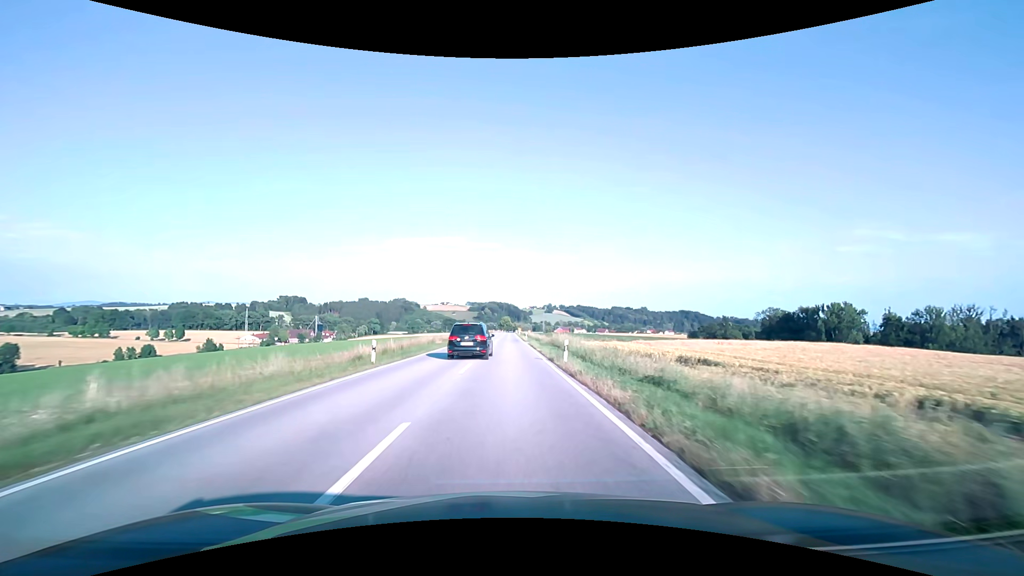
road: secondary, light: Day
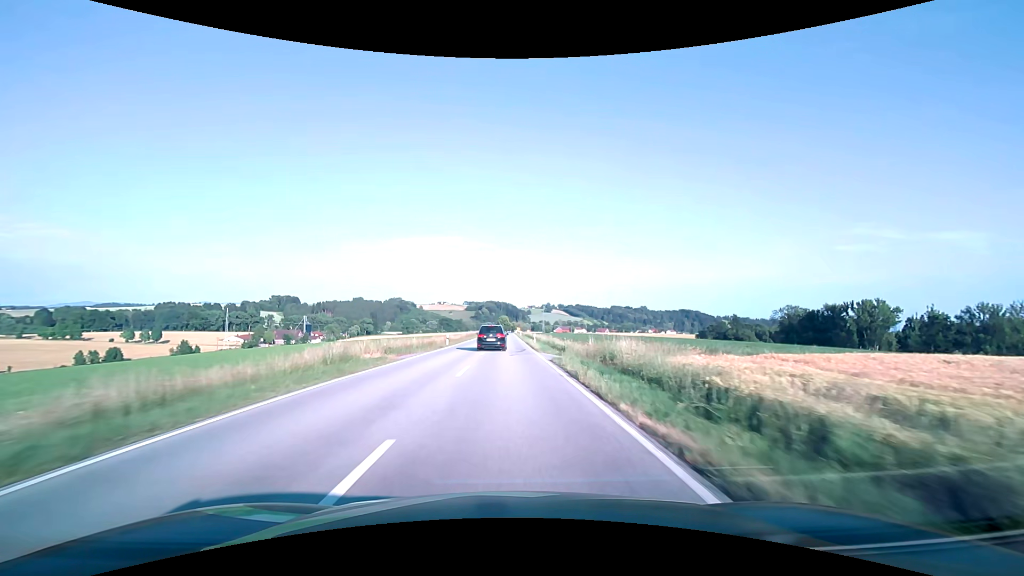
(+0.1, +25.1) m; 0°
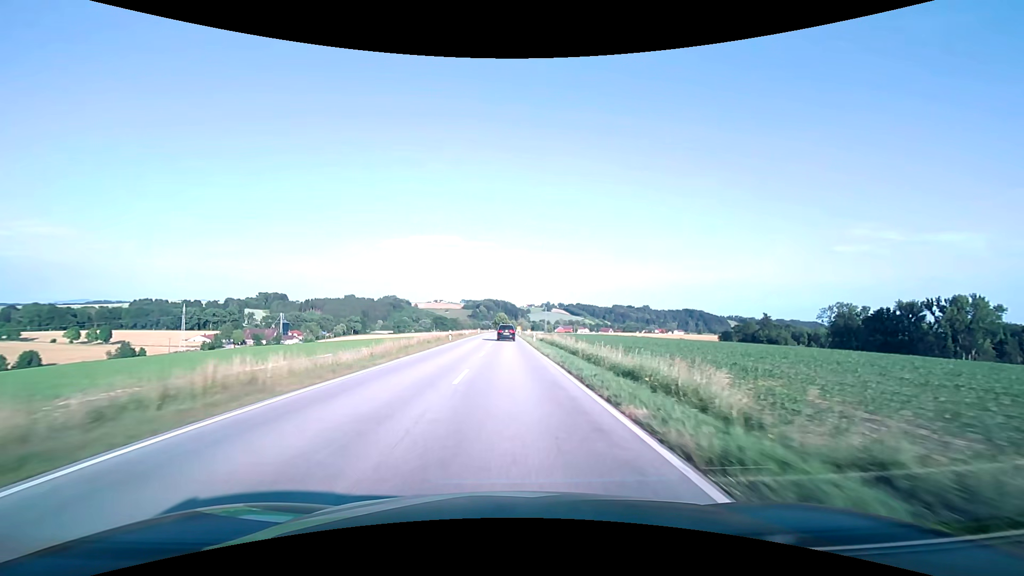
(-0.1, +50.1) m; 0°
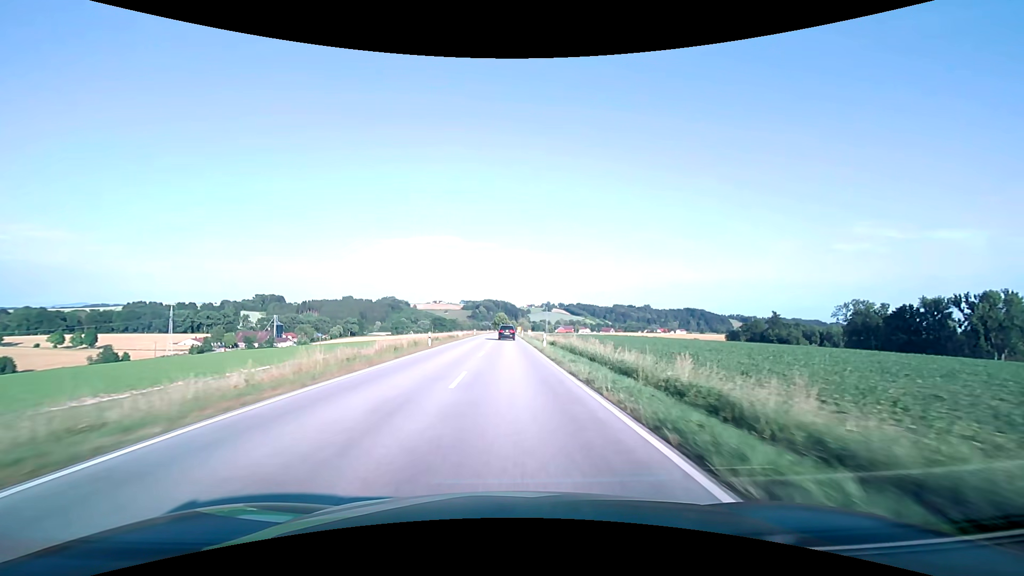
(0.0, +12.5) m; 0°
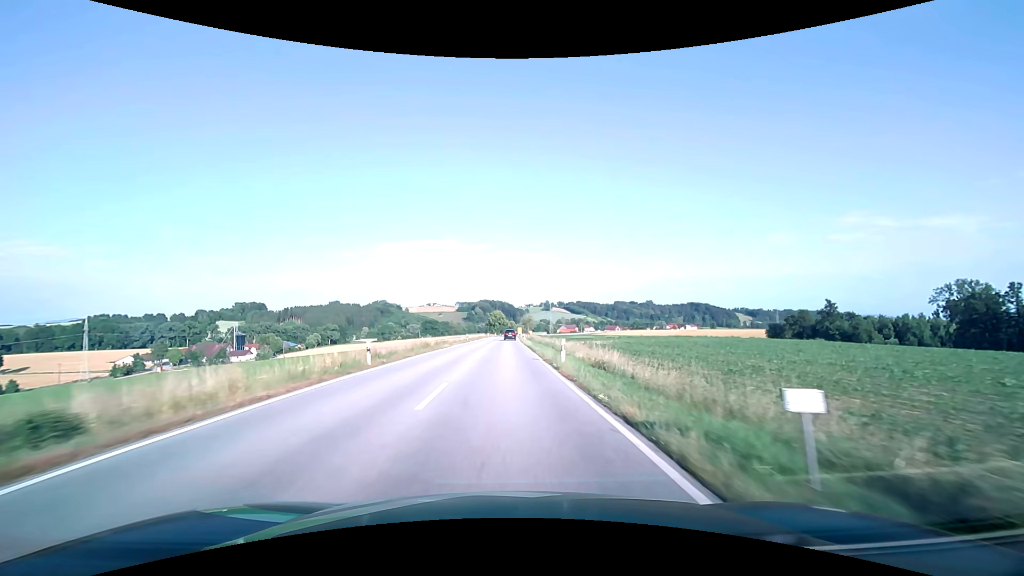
(+0.2, +62.5) m; 0°
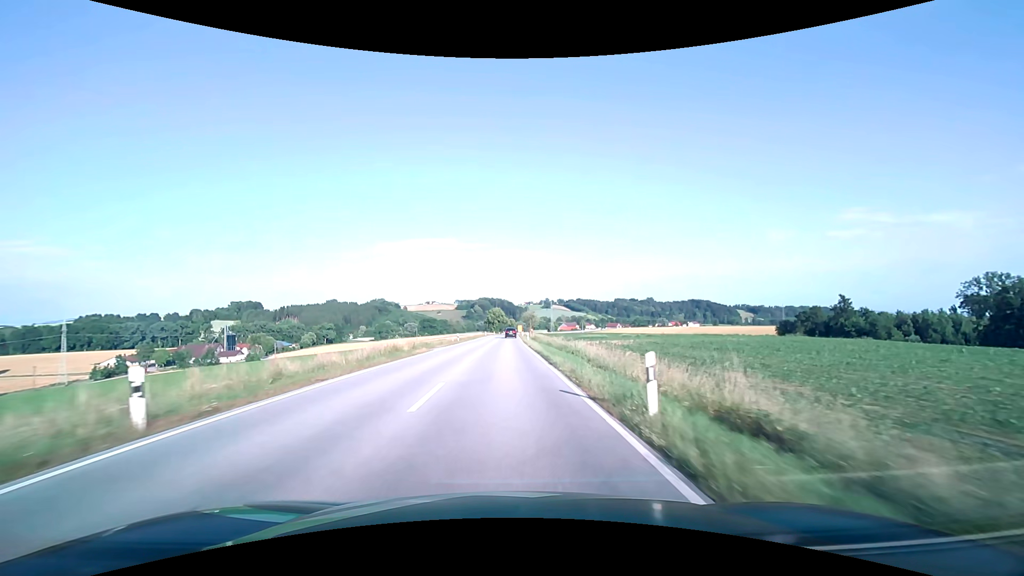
(0.0, +12.5) m; 0°
(0, +10) (0, +20) (0, +30) (0, +40) (0, +50) (0, +60) (0, +70) (0, +80) (0, +90) (0, +100) m
